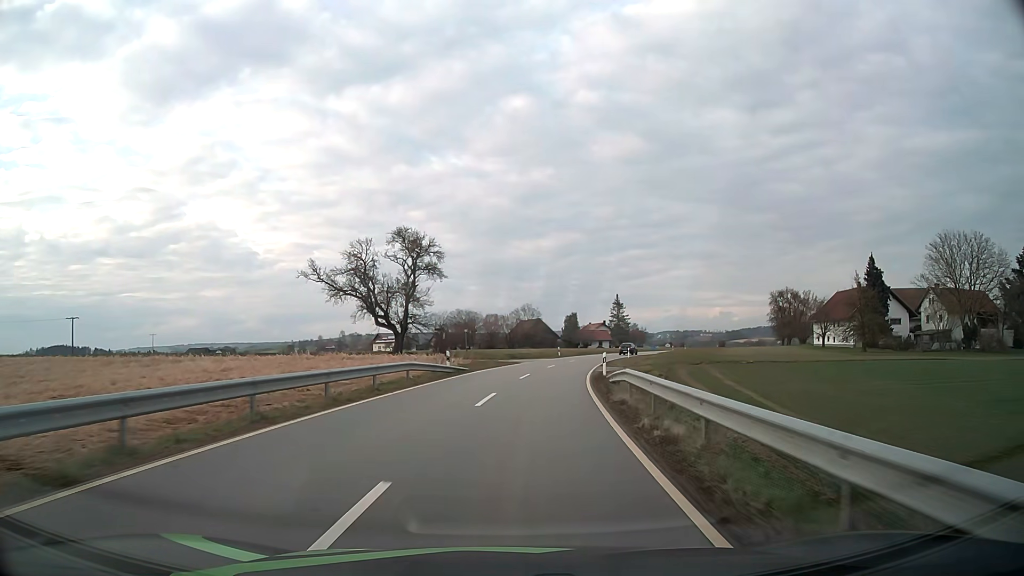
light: Day
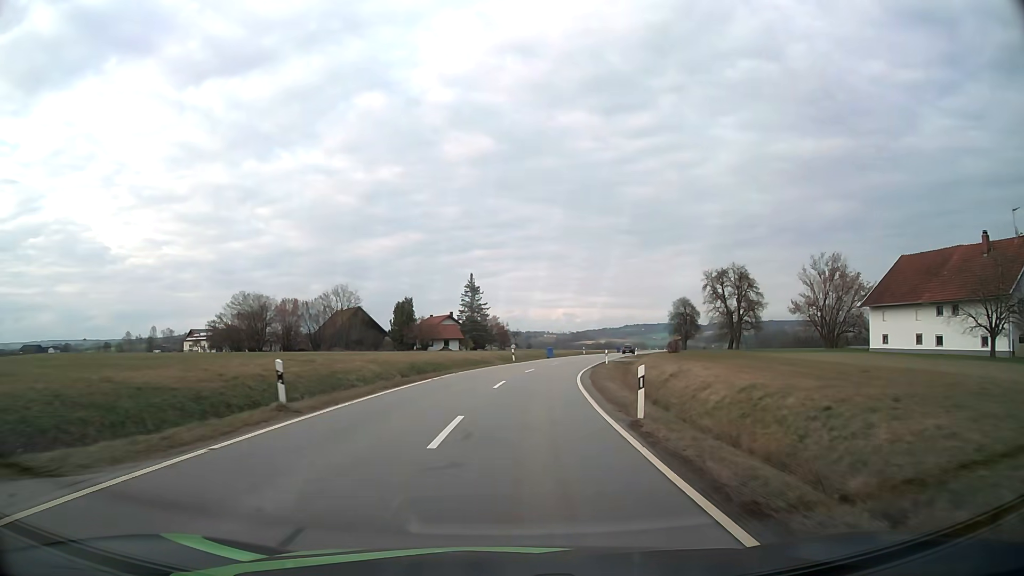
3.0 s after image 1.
(+6.1, +54.5) m; +13°
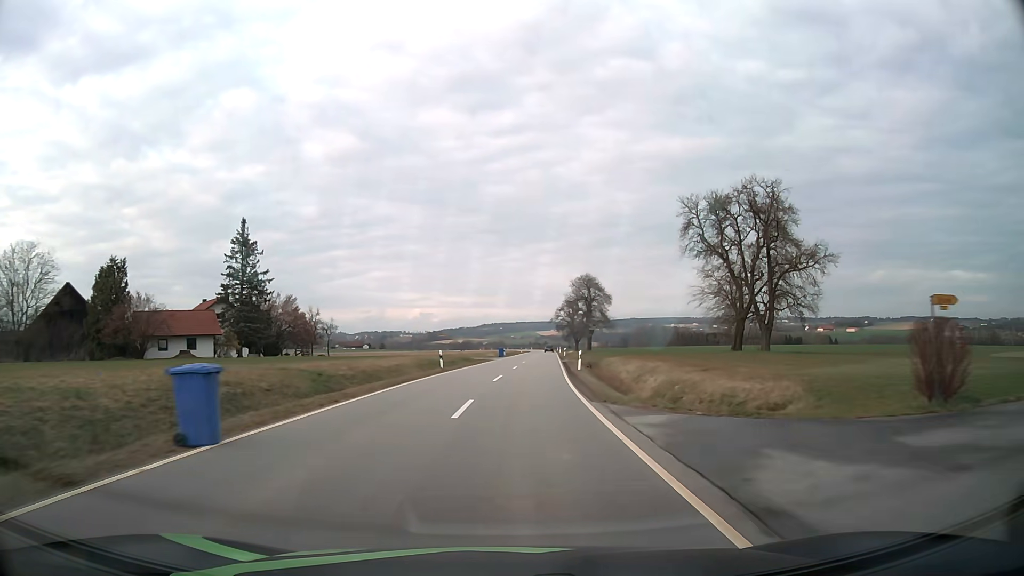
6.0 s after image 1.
(+6.8, +56.9) m; +13°
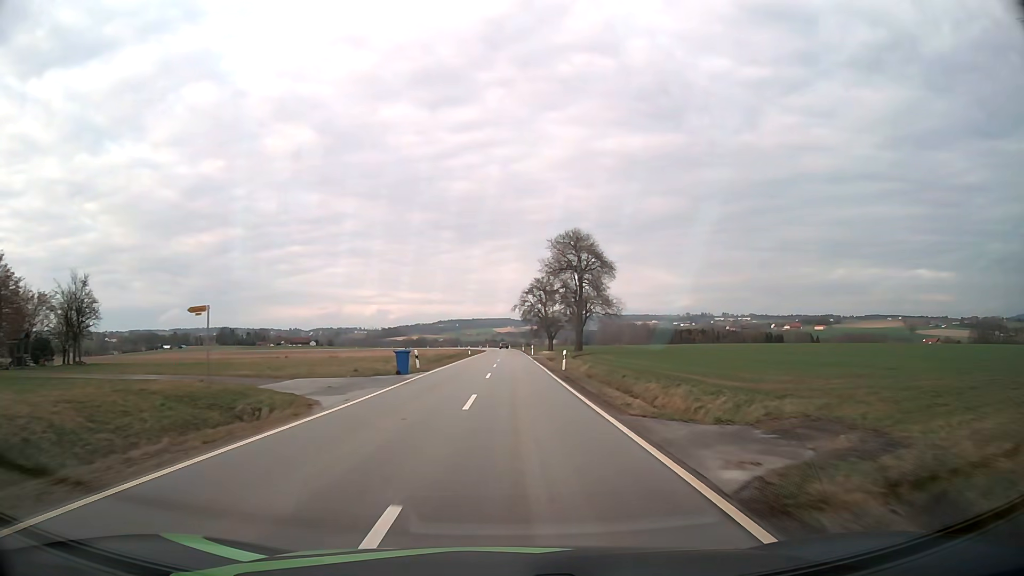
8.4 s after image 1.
(+1.8, +47.2) m; +4°
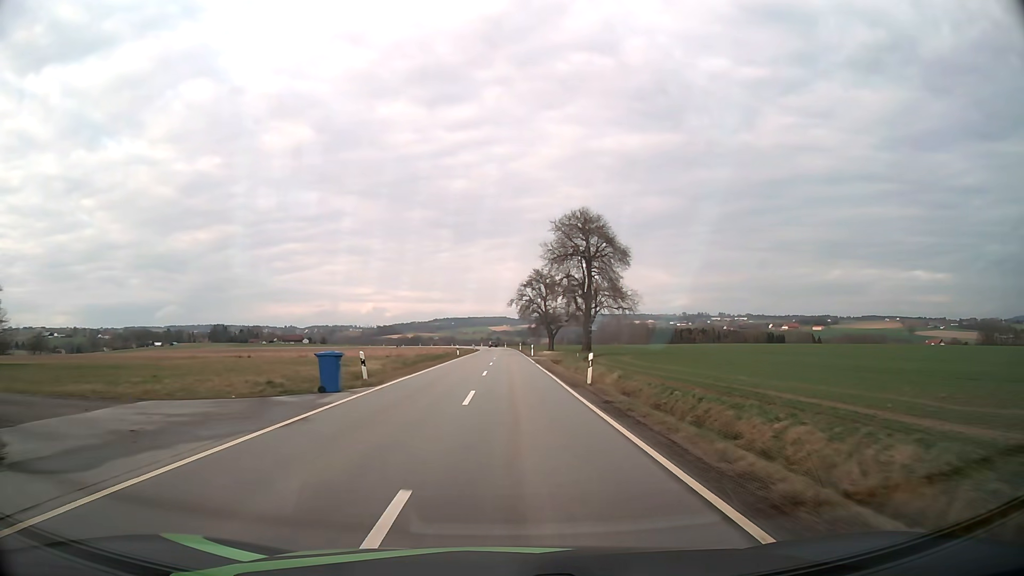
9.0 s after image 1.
(0.0, +11.6) m; 0°
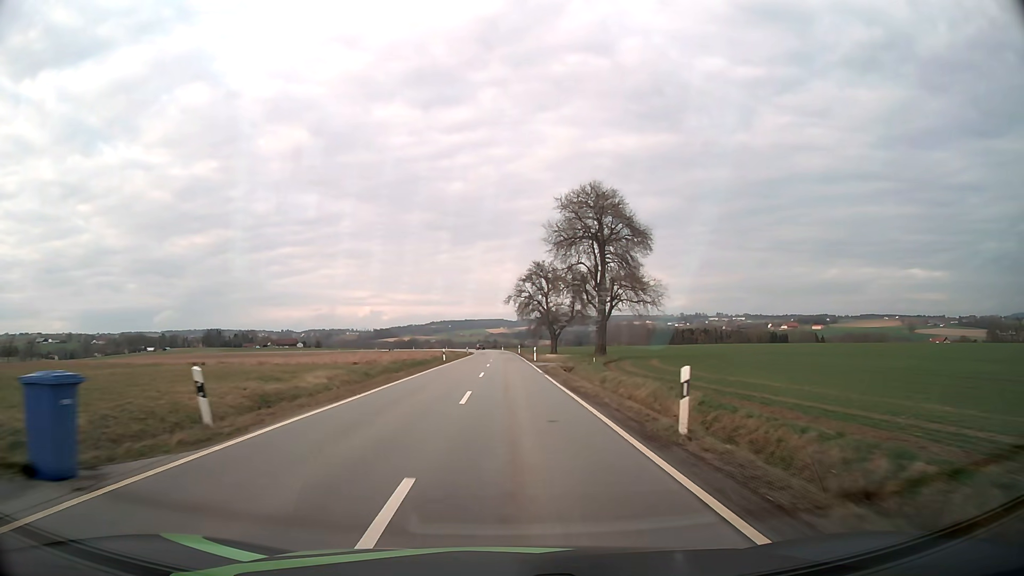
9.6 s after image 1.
(+0.1, +11.7) m; 0°
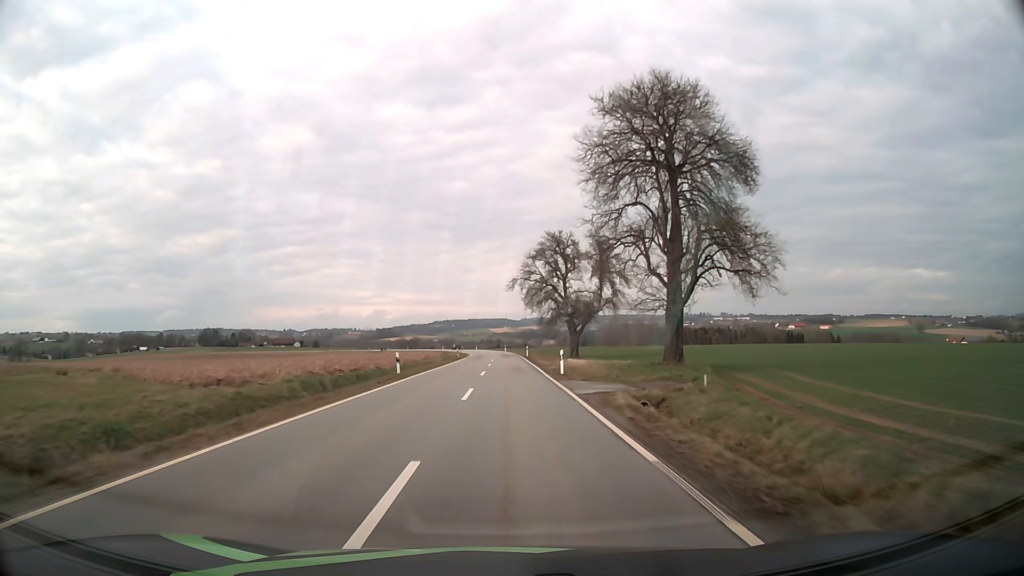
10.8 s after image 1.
(0.0, +23.5) m; 0°
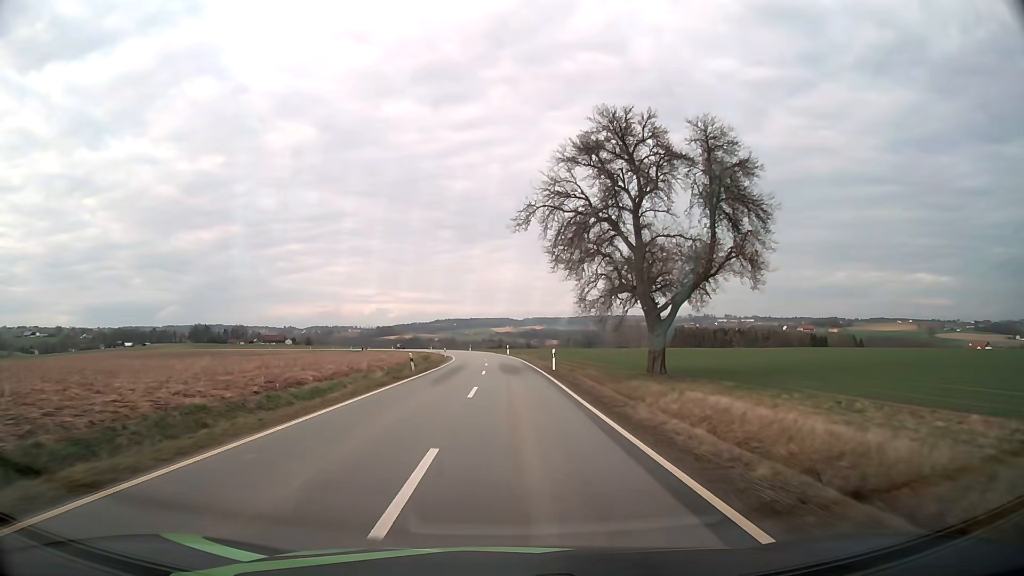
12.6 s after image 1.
(-0.2, +35.6) m; 0°
(0, +10) (0, +20) (0, +30) (0, +40) (-1, +50) (-1, +60) (-2, +70) (-3, +80) (-4, +90) (-5, +100) m
